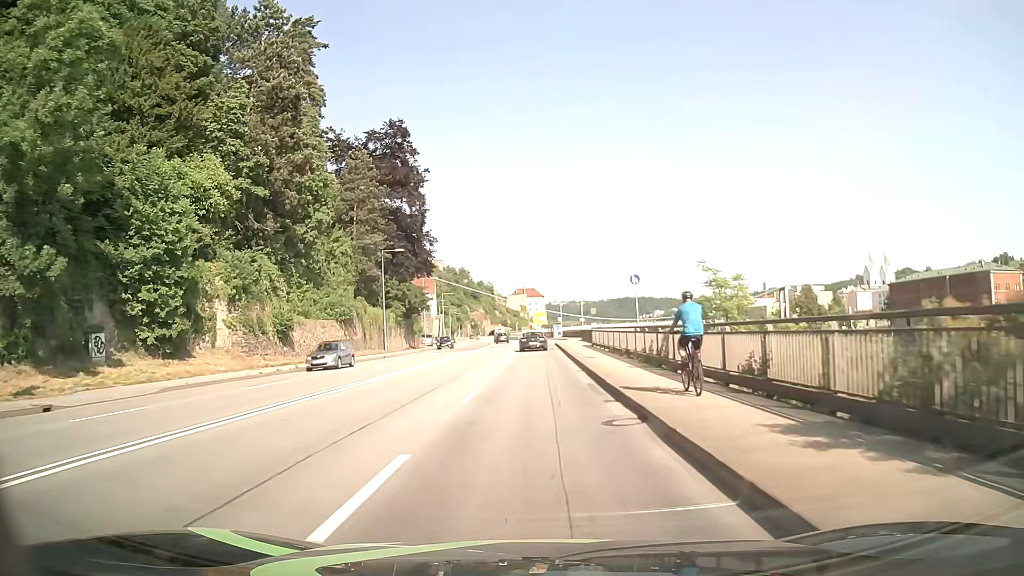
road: primary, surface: asphalt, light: Day
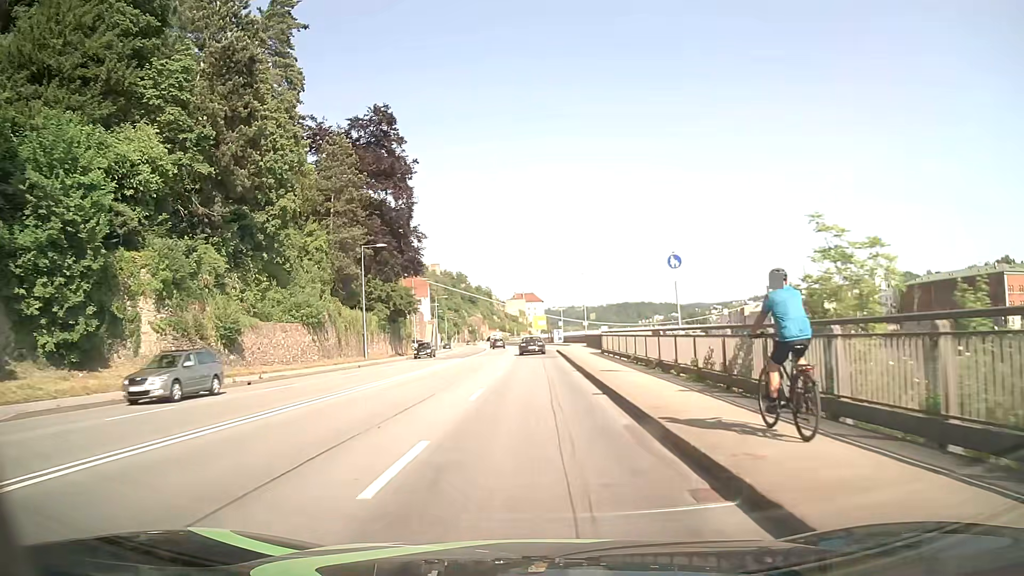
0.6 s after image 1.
(-0.1, +7.6) m; 0°
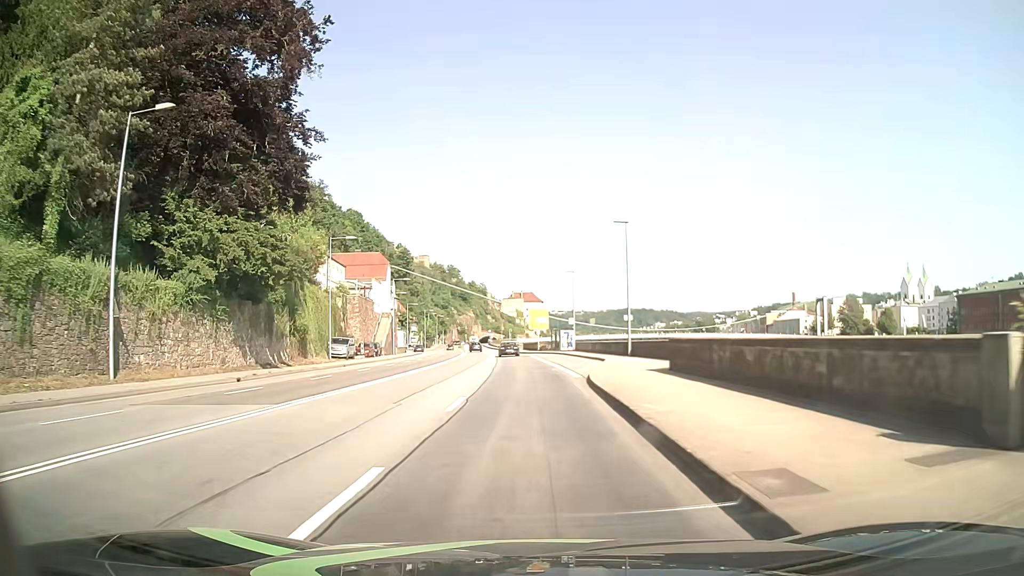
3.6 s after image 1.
(0.0, +38.0) m; 0°
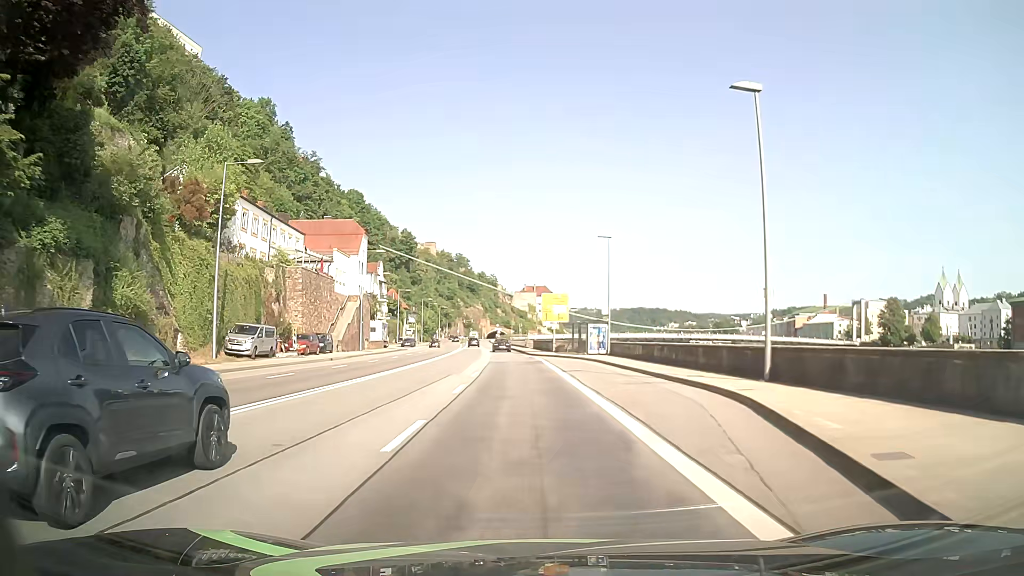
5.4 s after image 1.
(-0.1, +22.8) m; -1°
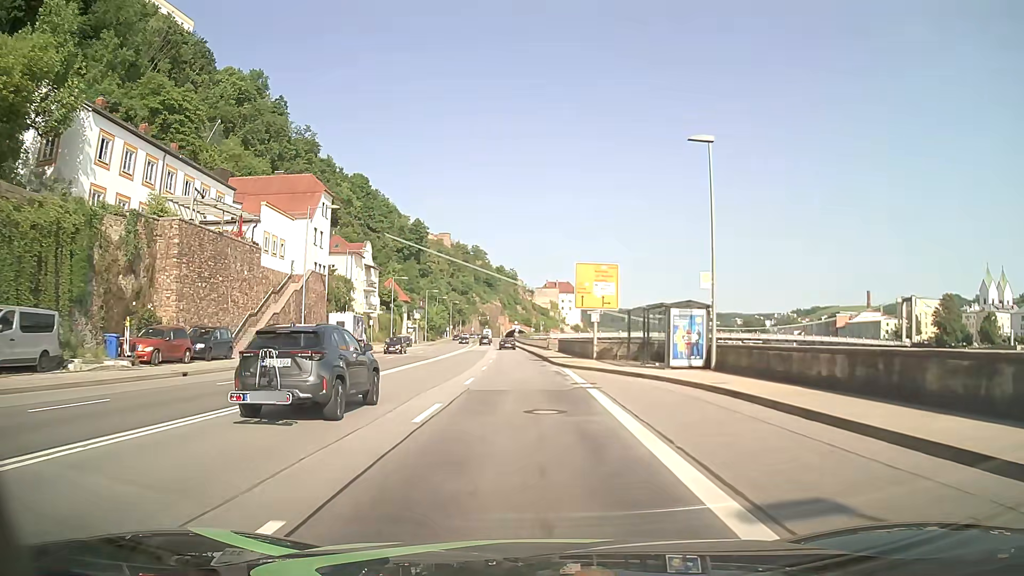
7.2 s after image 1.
(-0.3, +23.0) m; -2°
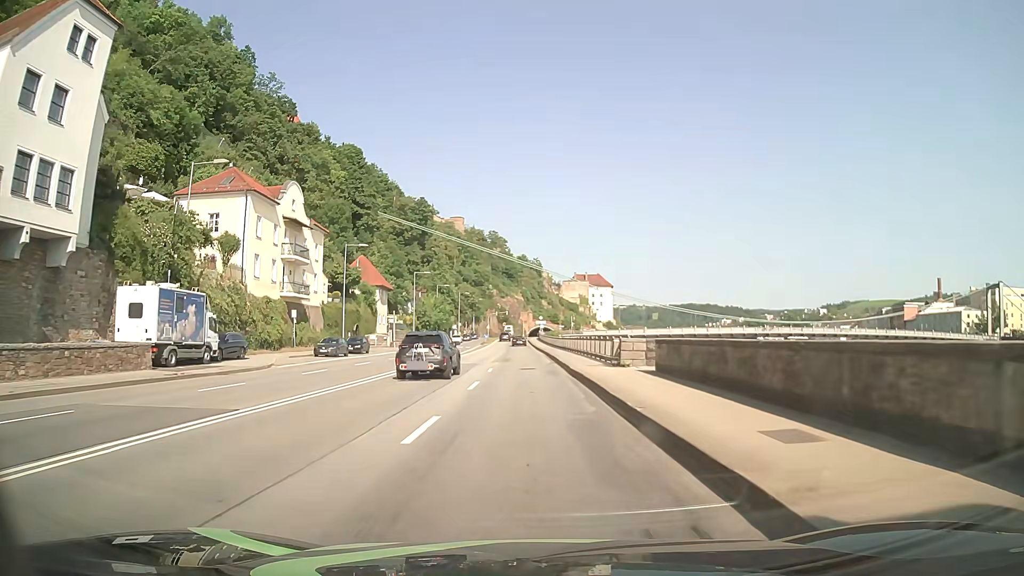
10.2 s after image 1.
(-0.8, +38.3) m; -2°
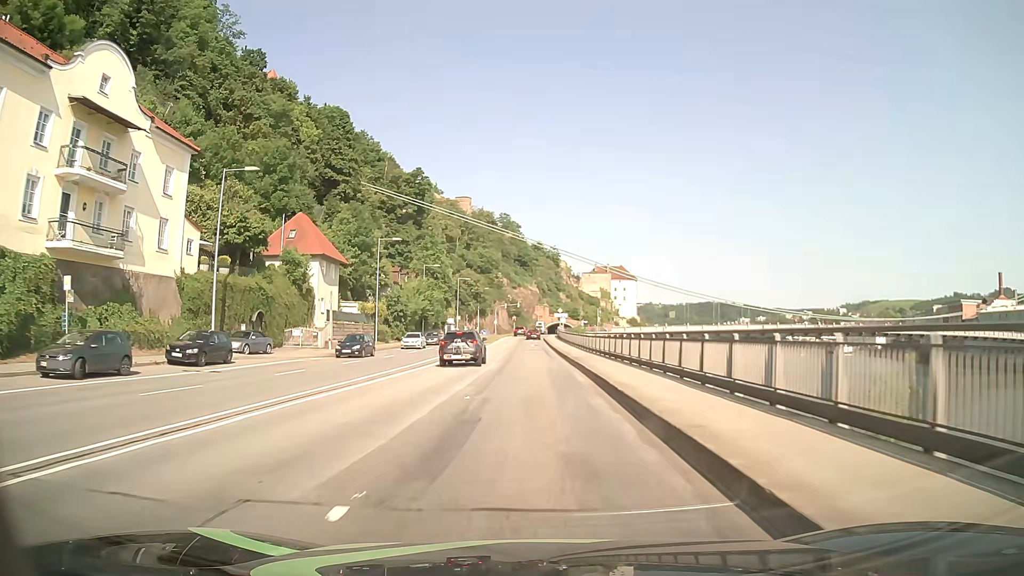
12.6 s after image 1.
(-0.3, +30.6) m; -1°
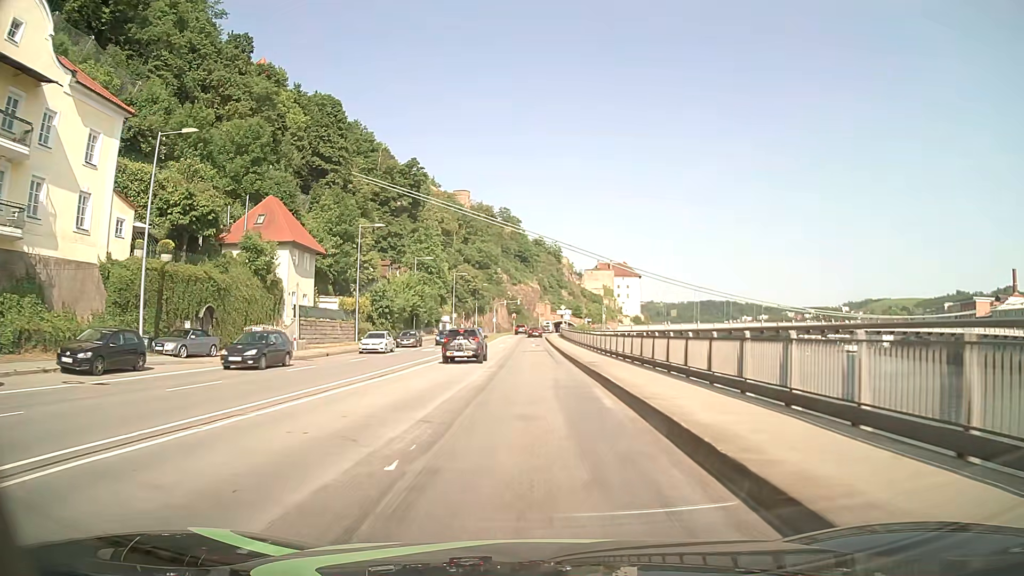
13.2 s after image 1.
(0.0, +7.7) m; 0°
(0, +10) (0, +20) (0, +30) (0, +40) (0, +50) (-1, +60) (-1, +70) (-1, +80) (-1, +90) (0, +100) m
